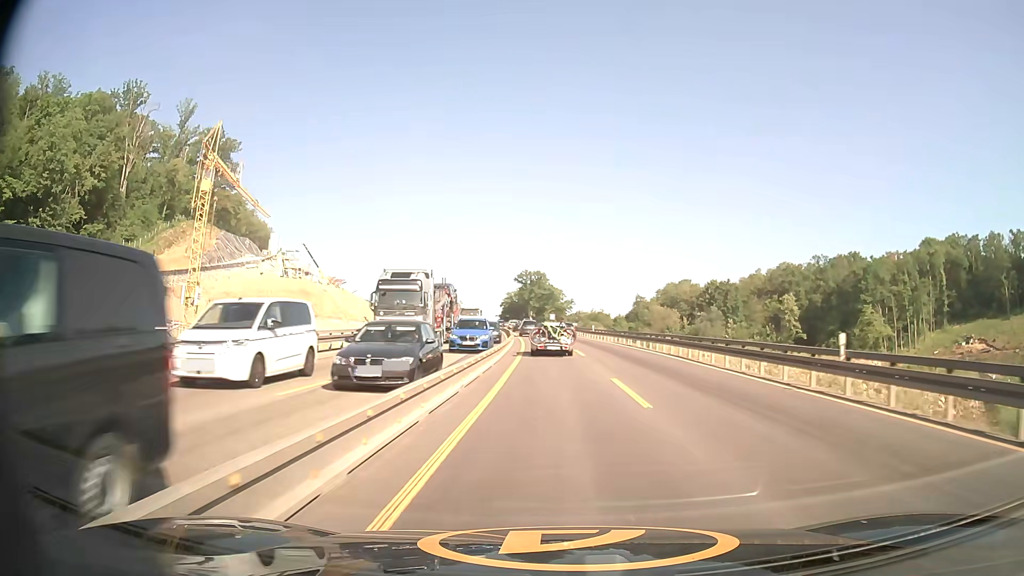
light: Day
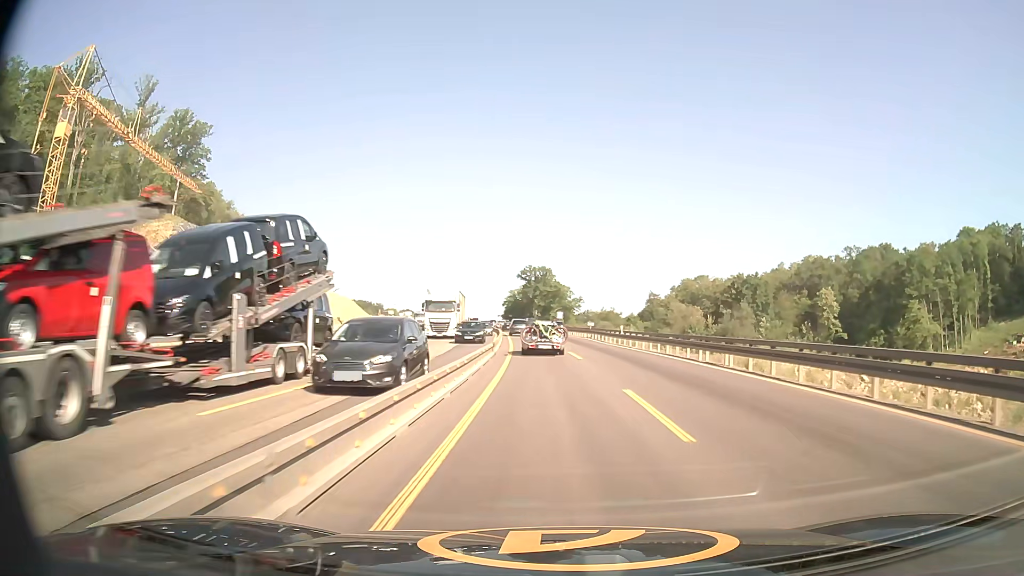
(-0.1, +21.4) m; 0°
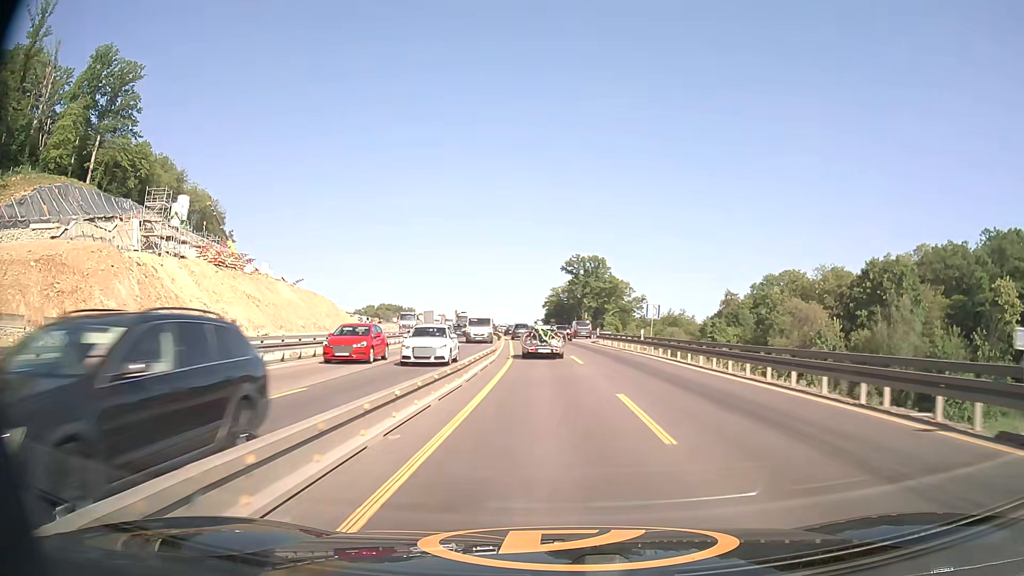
(-1.9, +53.5) m; -4°
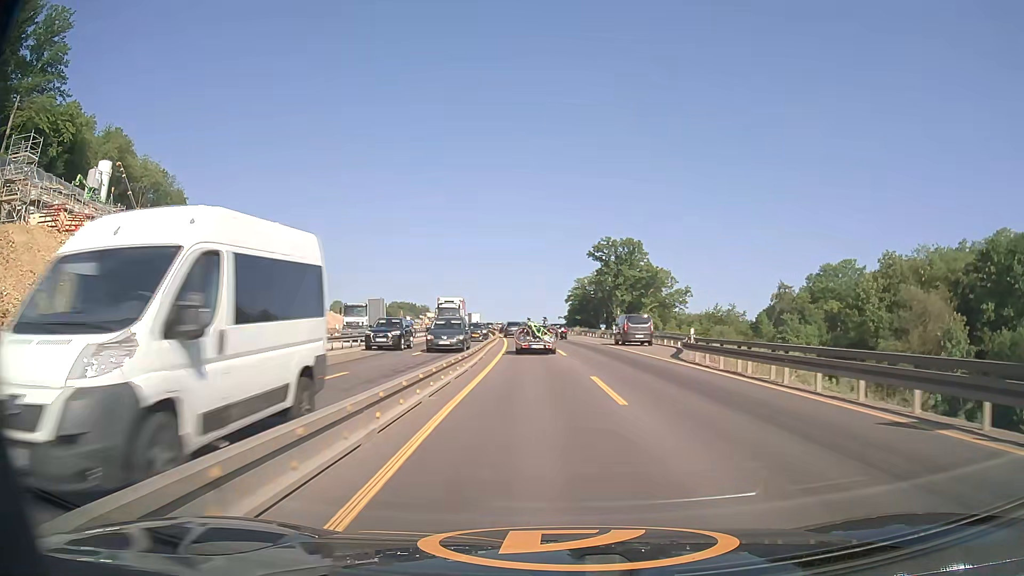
(-0.5, +32.2) m; -2°
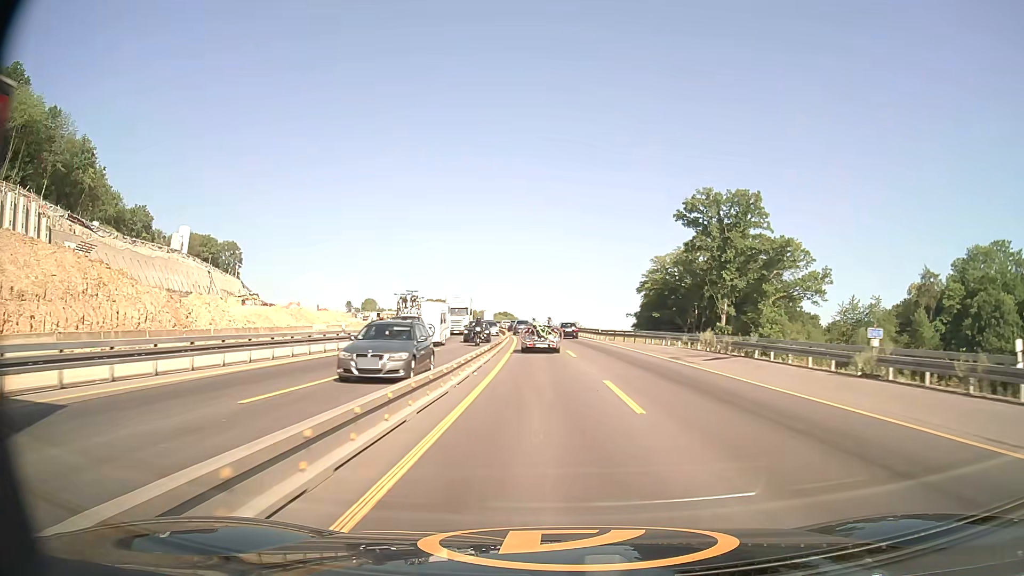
(-2.1, +54.4) m; -4°
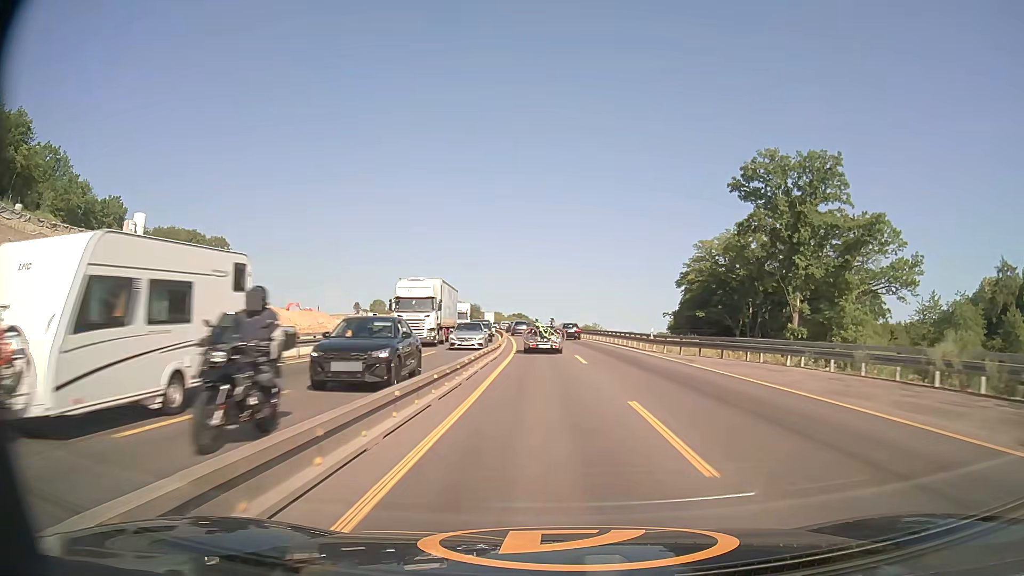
(-0.2, +22.4) m; -1°
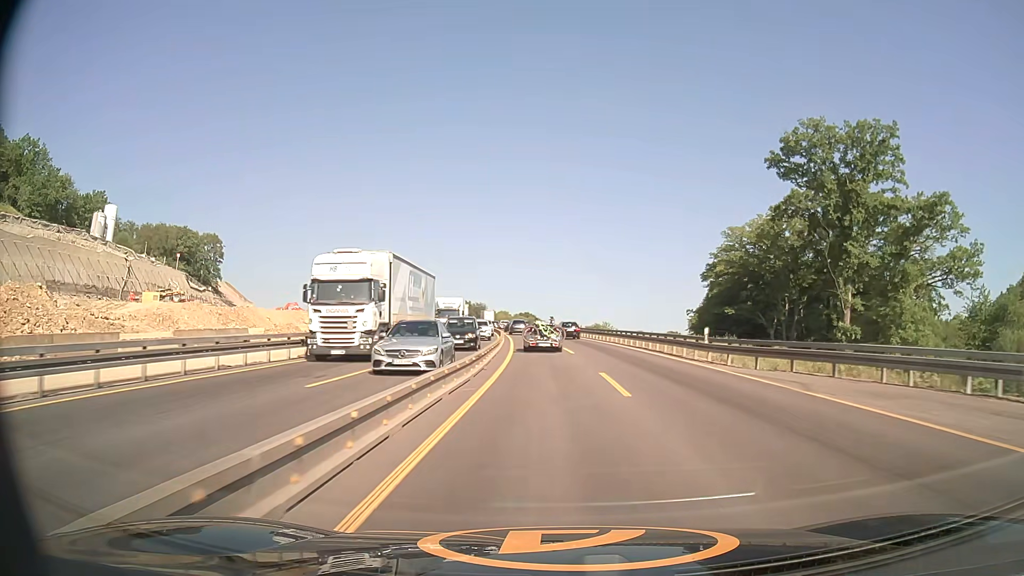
(-0.1, +11.2) m; -1°
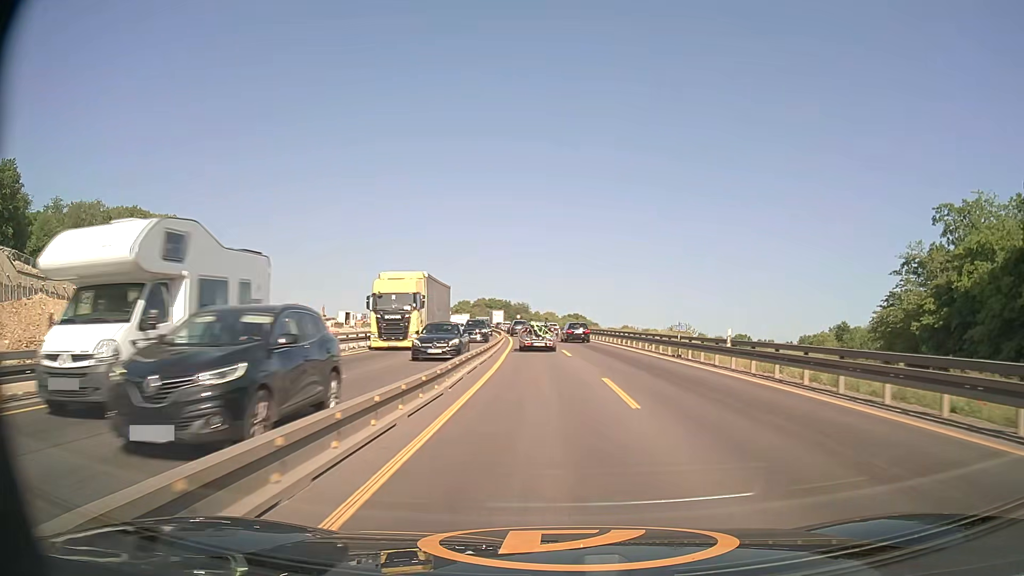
(-1.8, +55.4) m; -4°
(0, +10) (0, +20) (-1, +30) (-1, +40) (-2, +50) (-2, +60) (-3, +70) (-4, +80) (-5, +90) (-6, +100) m
